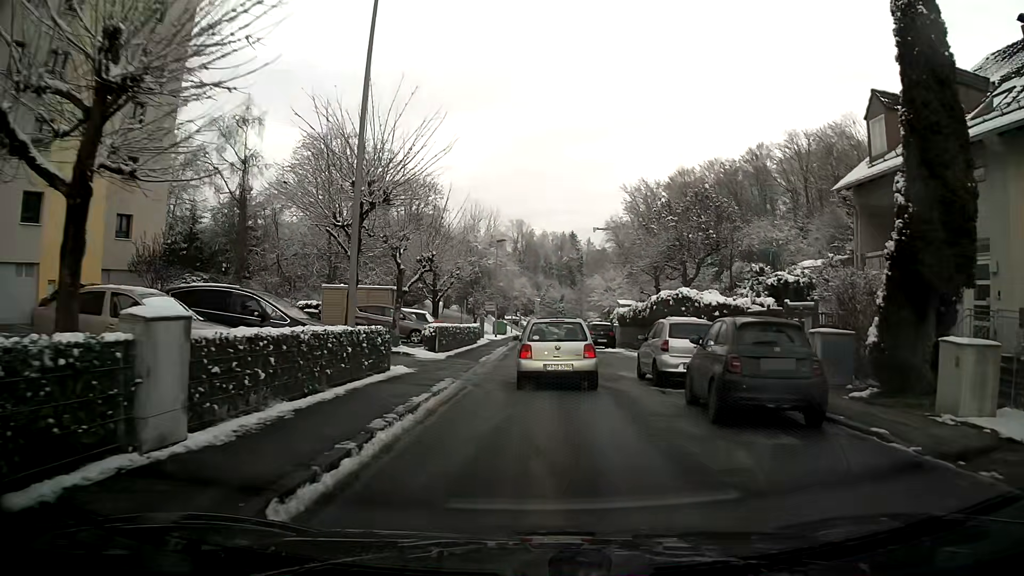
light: Day
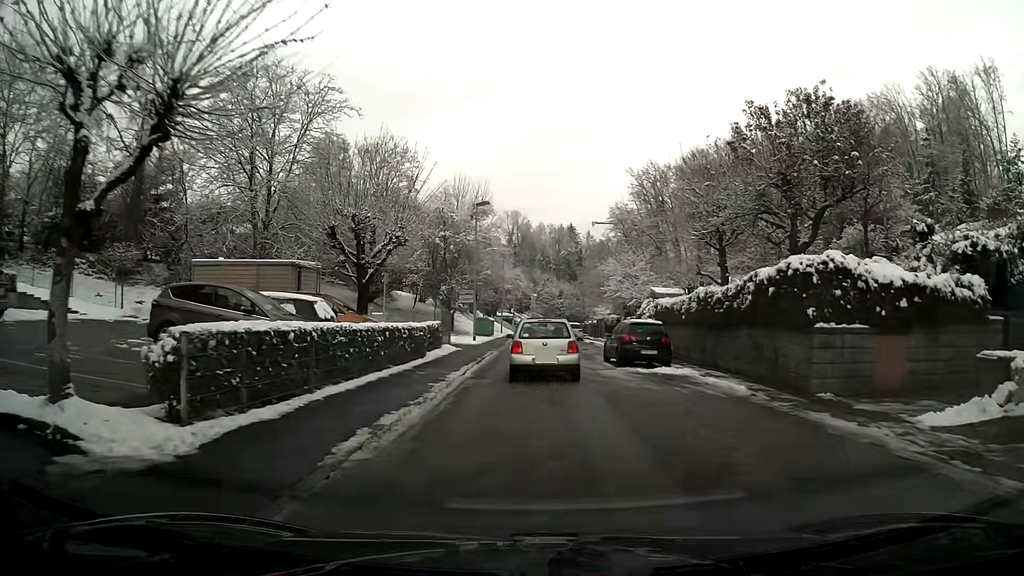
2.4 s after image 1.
(+0.2, +16.4) m; +1°
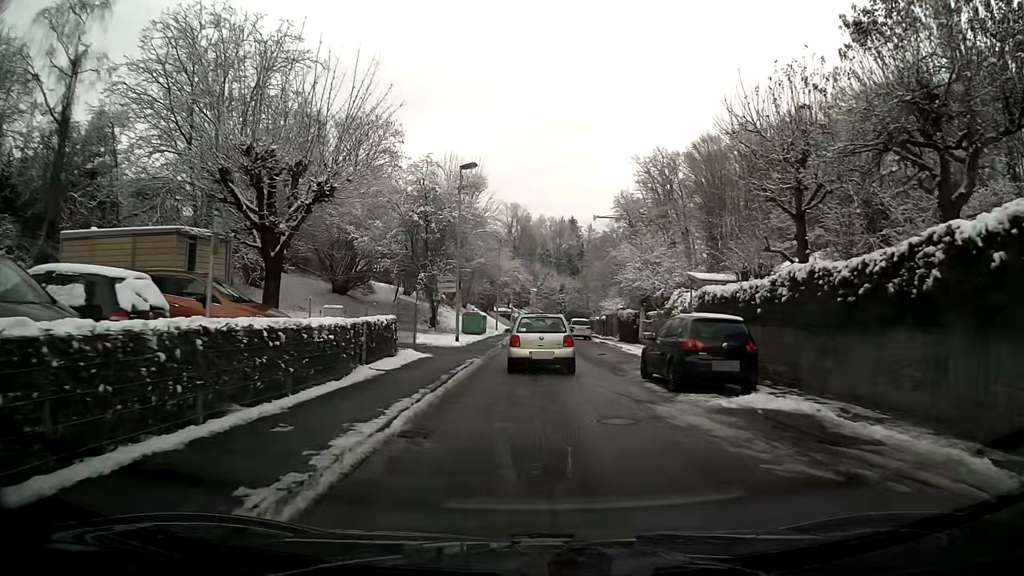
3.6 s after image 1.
(0.0, +8.6) m; 0°
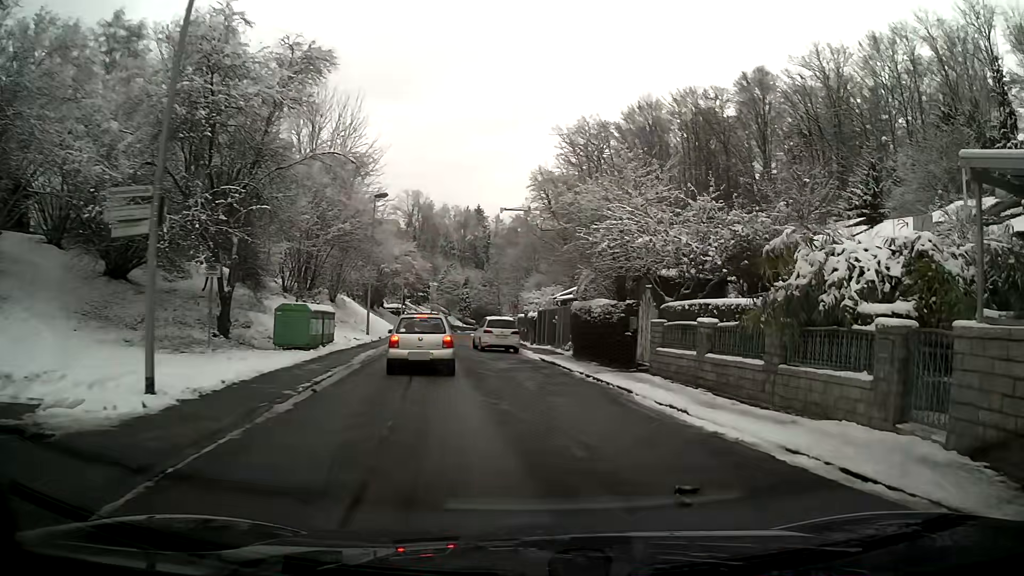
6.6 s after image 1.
(+0.8, +20.7) m; +10°
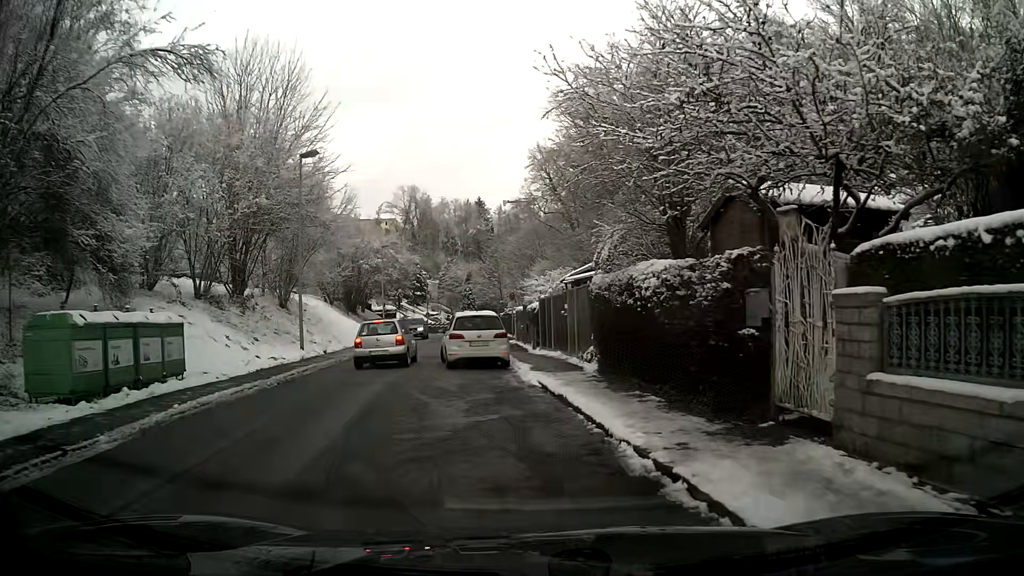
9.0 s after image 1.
(+0.2, +11.1) m; -3°
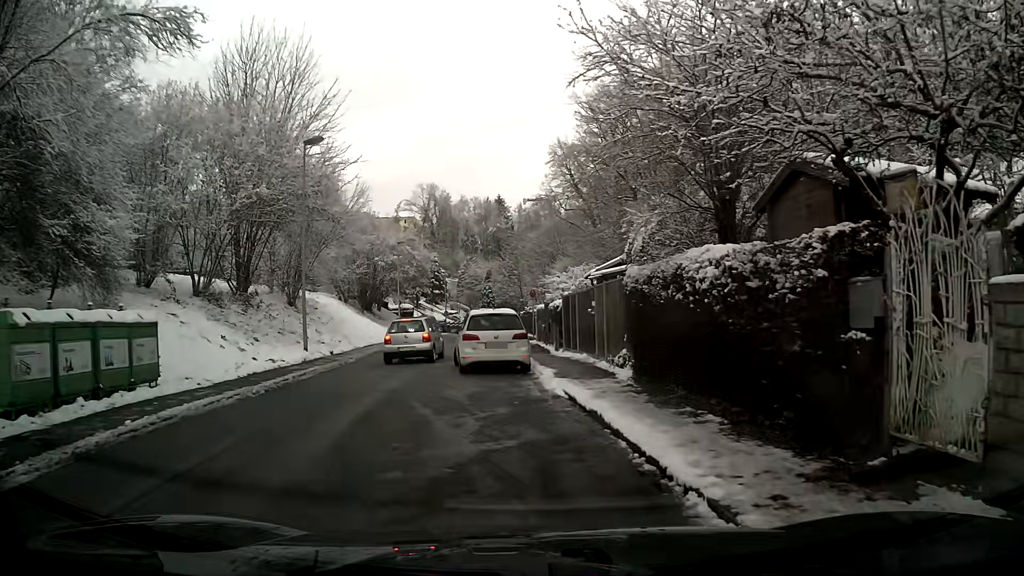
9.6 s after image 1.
(0.0, +2.0) m; -2°
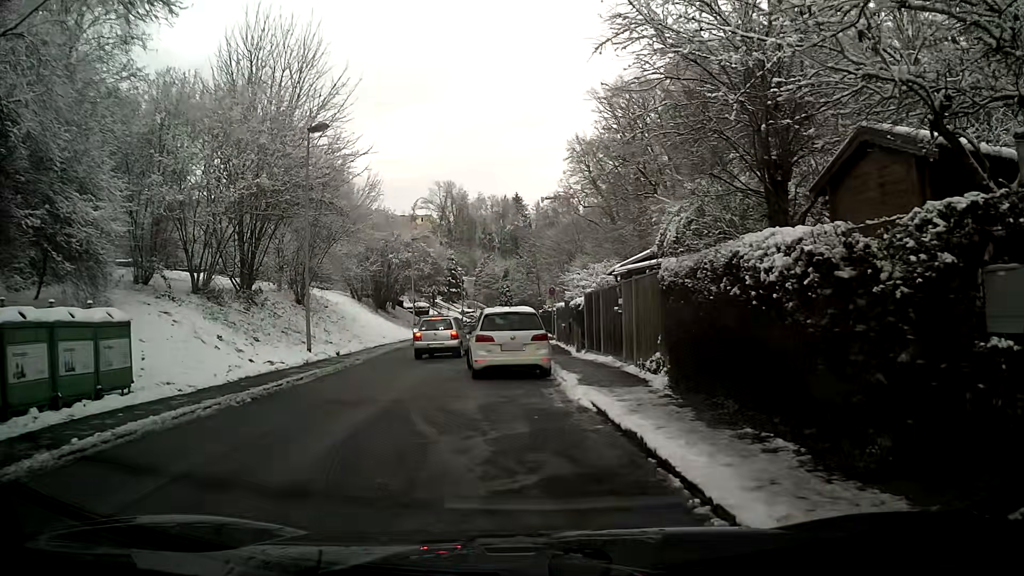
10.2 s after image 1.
(0.0, +1.6) m; -1°
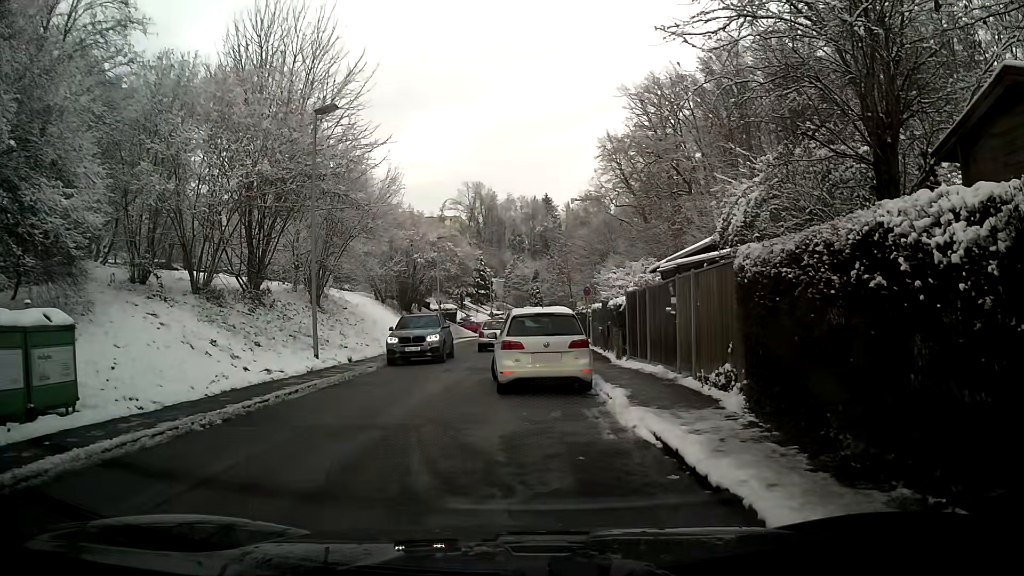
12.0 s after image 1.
(0.0, +2.3) m; -1°
